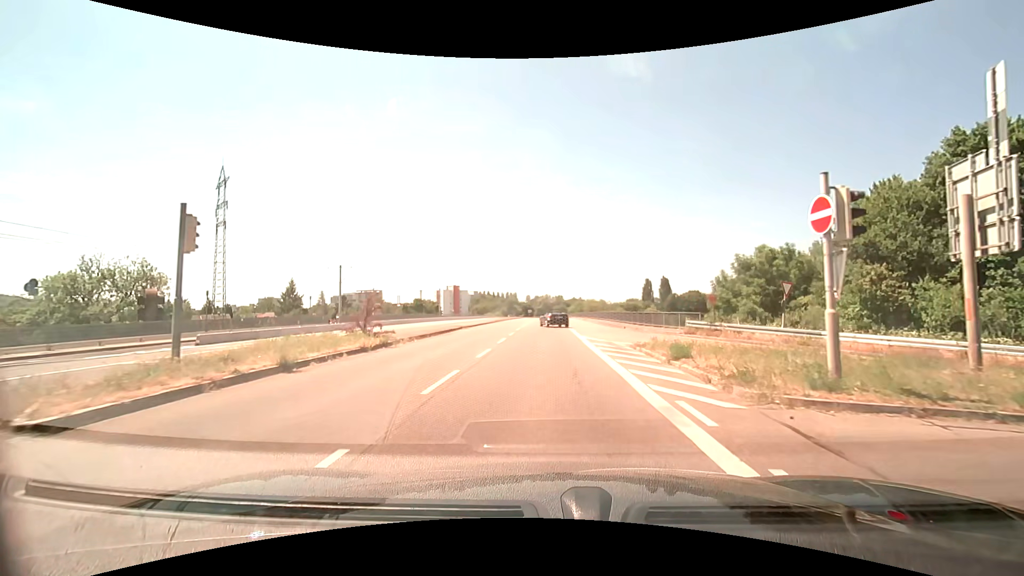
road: secondary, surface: asphalt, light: Day
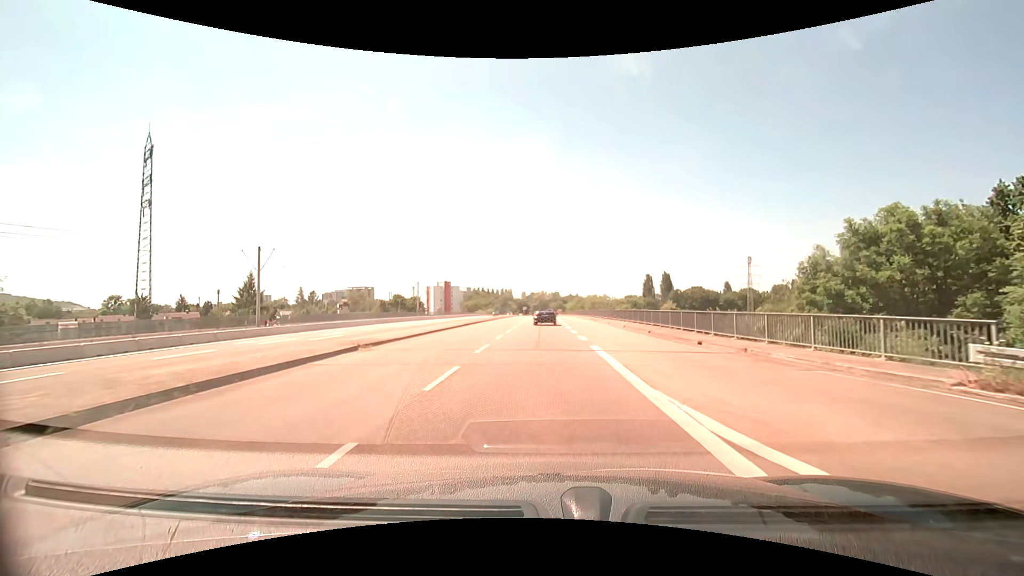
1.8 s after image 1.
(0.0, +18.2) m; 0°
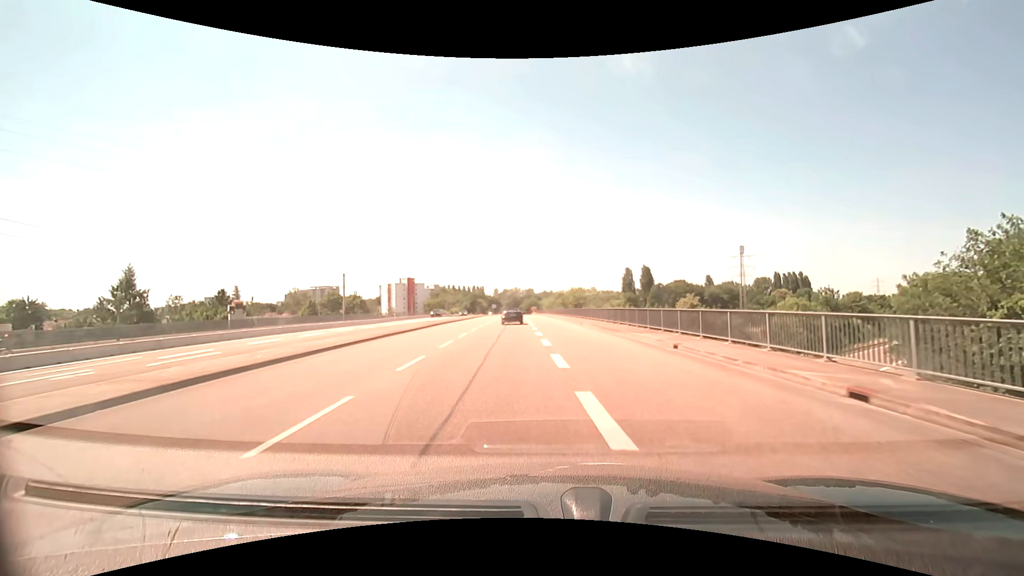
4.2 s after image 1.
(+0.5, +27.2) m; +3°
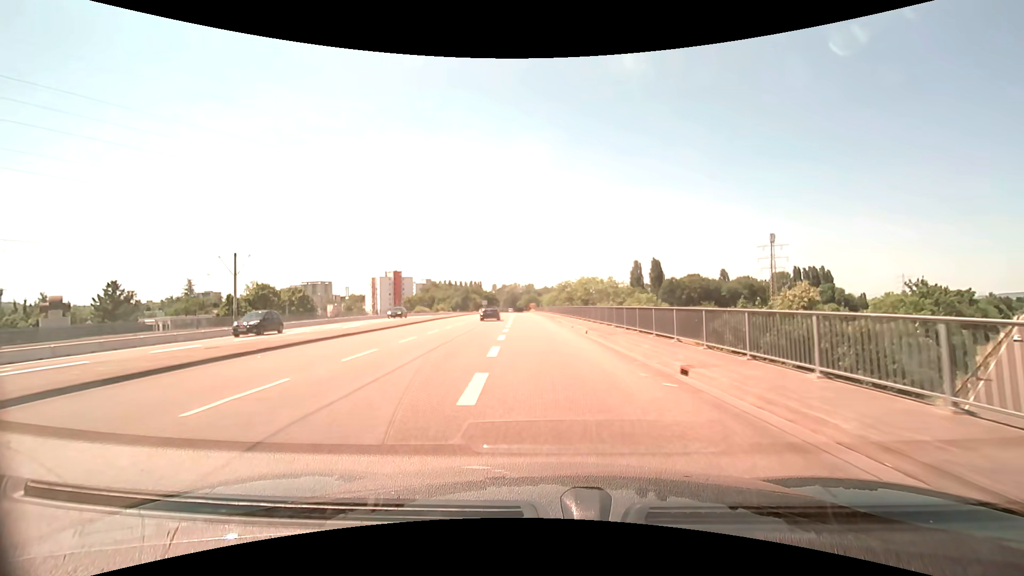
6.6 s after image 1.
(+0.3, +28.0) m; 0°
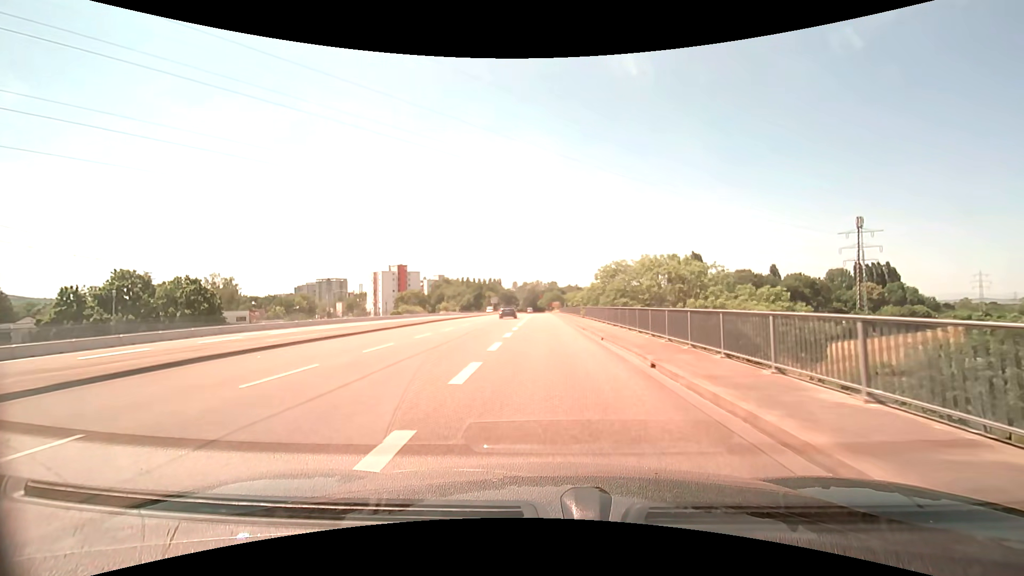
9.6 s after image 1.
(-1.1, +33.8) m; -3°
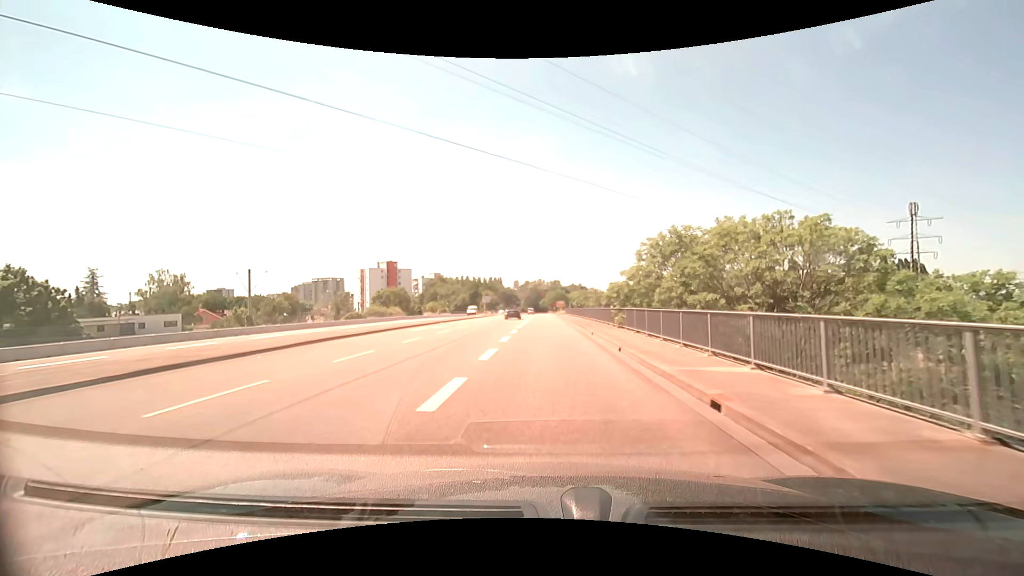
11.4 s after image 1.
(-0.1, +20.0) m; 0°
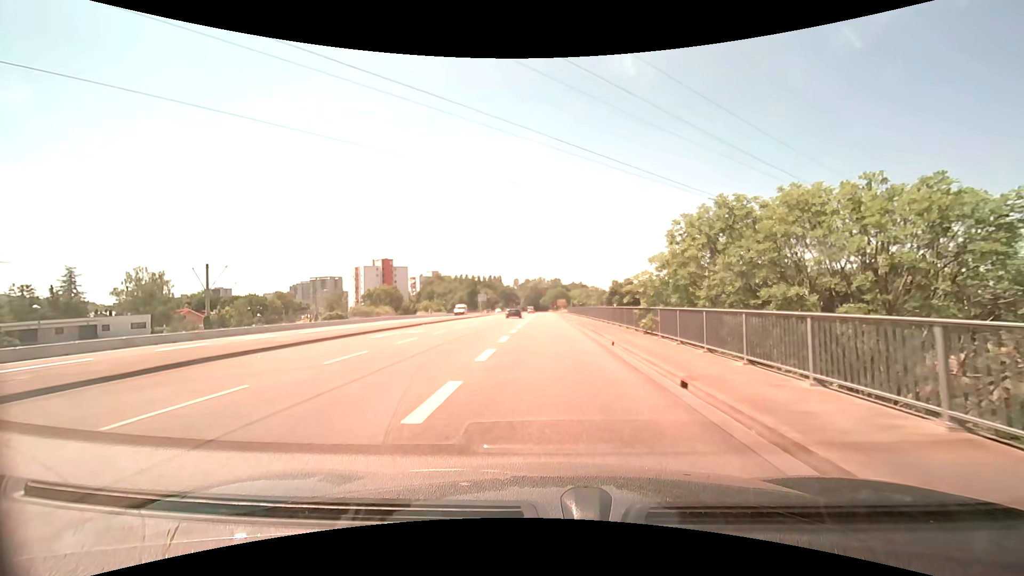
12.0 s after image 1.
(0.0, +6.6) m; 0°
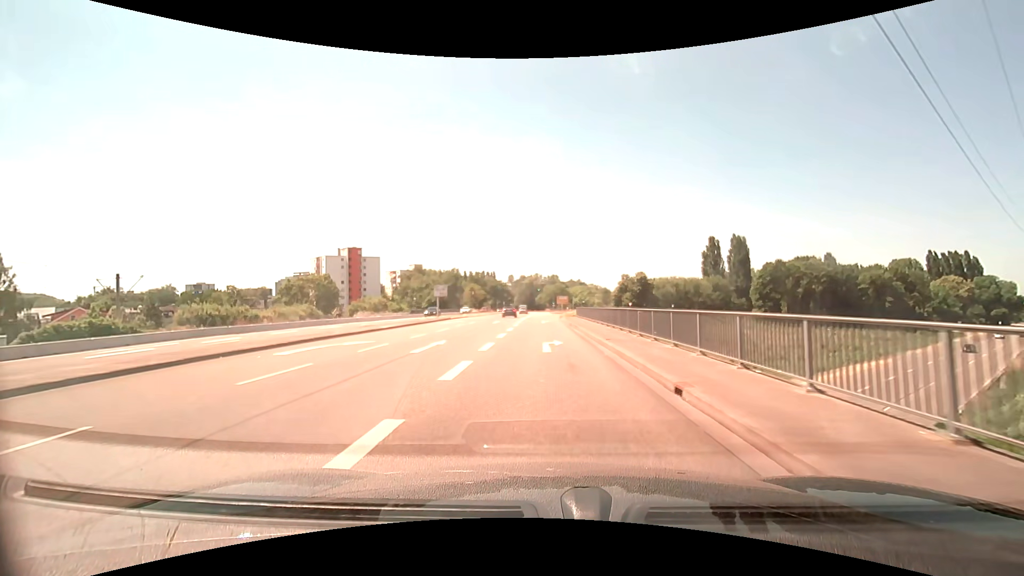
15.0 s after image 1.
(+0.2, +32.6) m; 0°
(0, +10) (0, +20) (0, +30) (0, +40) (0, +50) (0, +60) (+1, +70) (+2, +80) (+3, +90) (+6, +99) m
